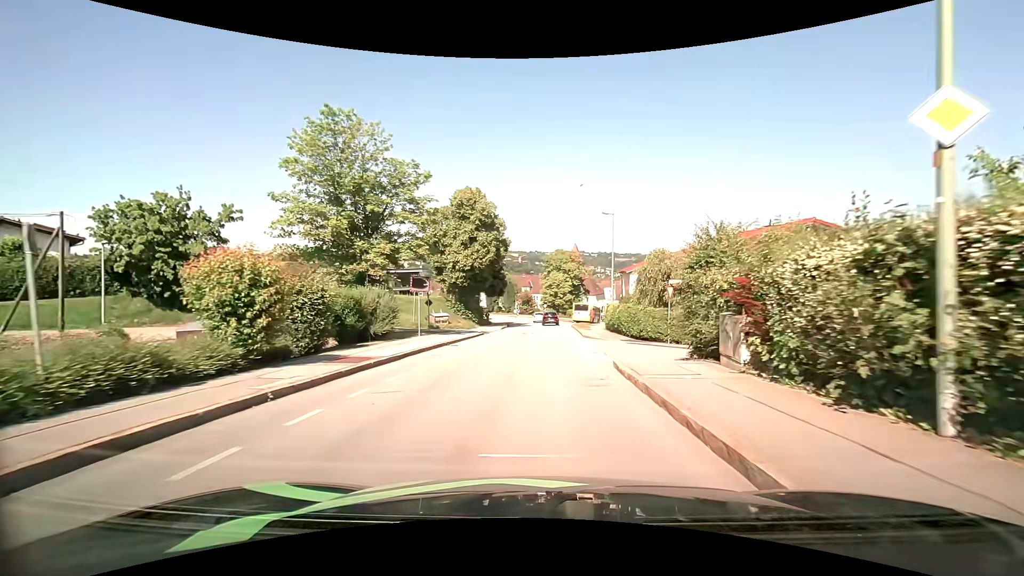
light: Day
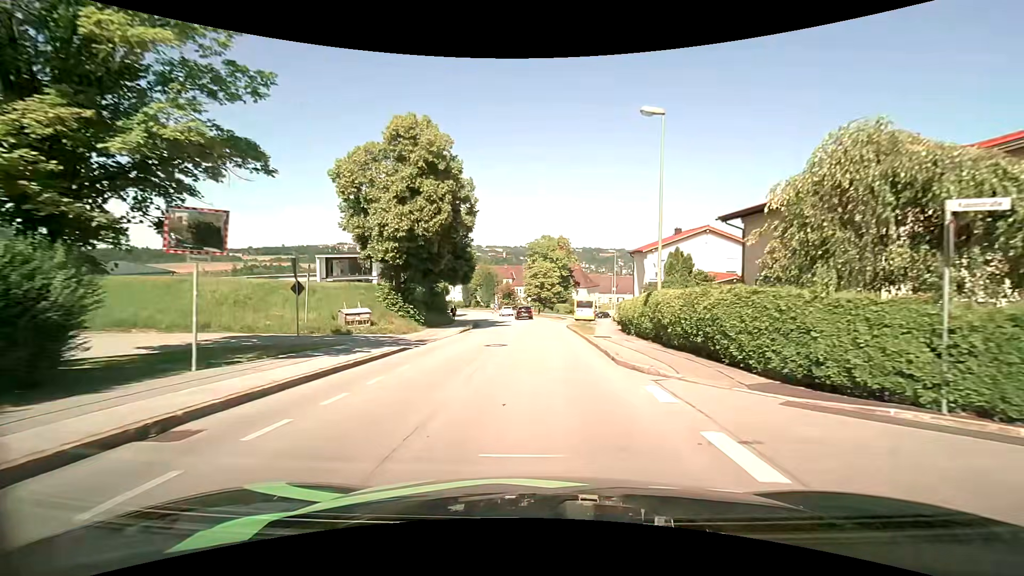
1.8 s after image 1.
(+0.2, +16.7) m; +2°
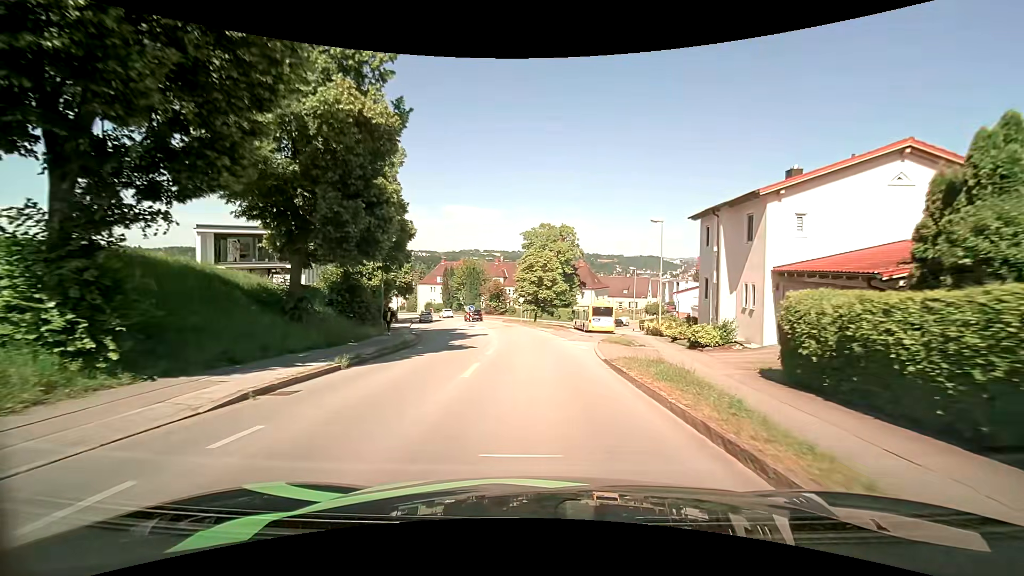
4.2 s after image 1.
(+0.1, +22.0) m; +1°
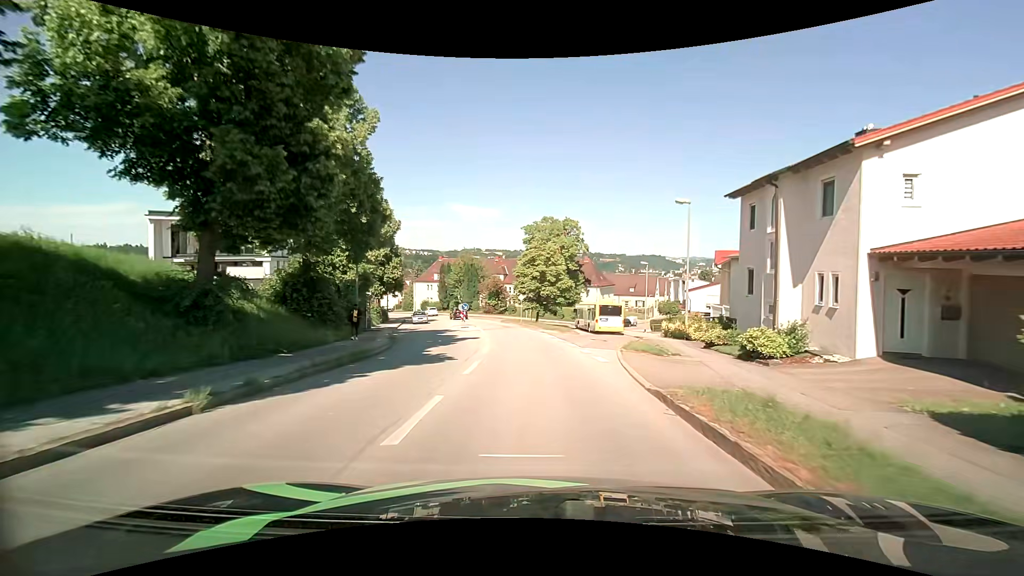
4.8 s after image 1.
(-0.1, +5.5) m; -1°
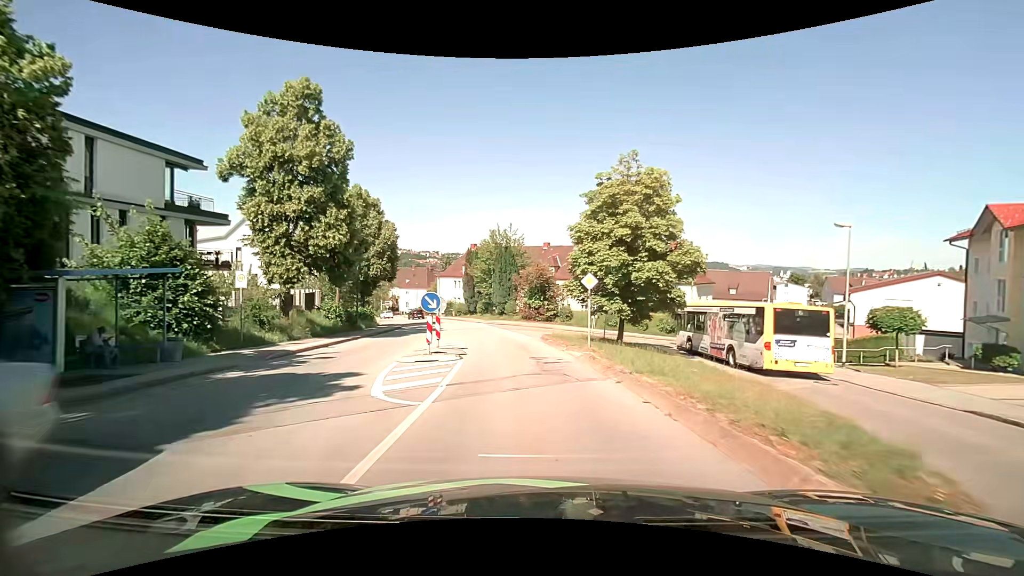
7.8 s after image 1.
(-1.0, +27.2) m; -6°
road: residential
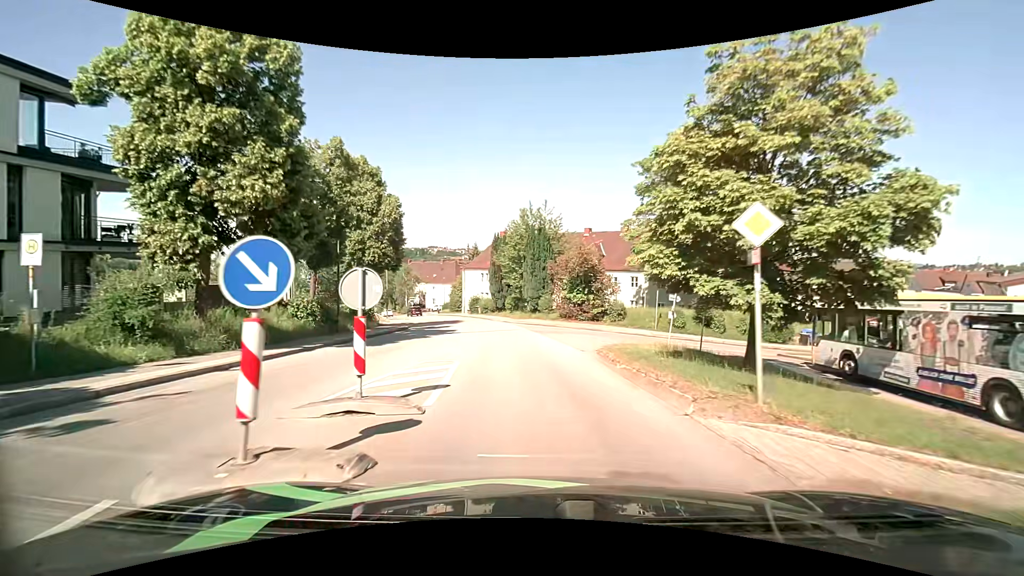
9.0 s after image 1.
(-0.4, +10.7) m; -5°
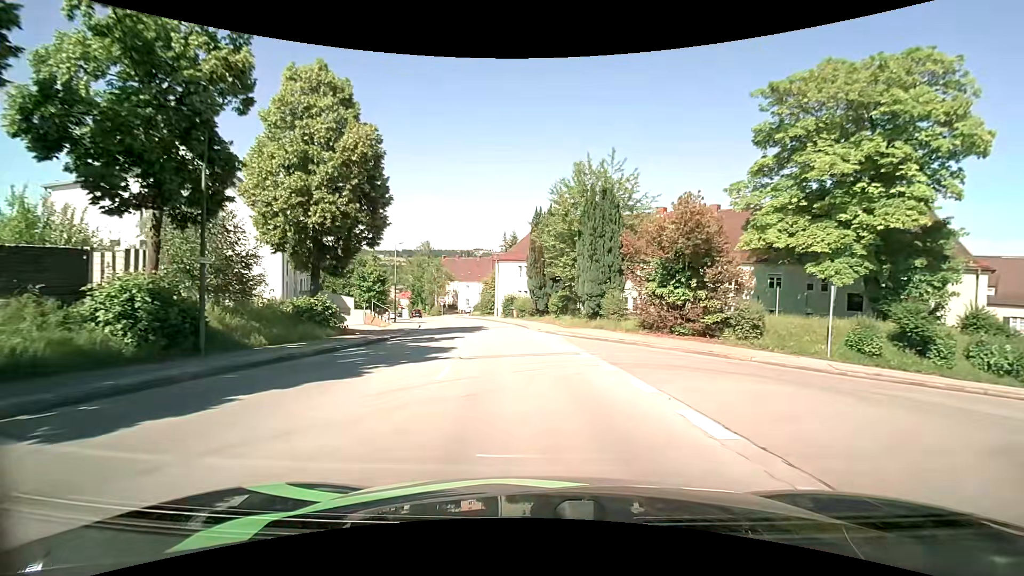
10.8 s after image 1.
(-0.6, +15.8) m; -4°
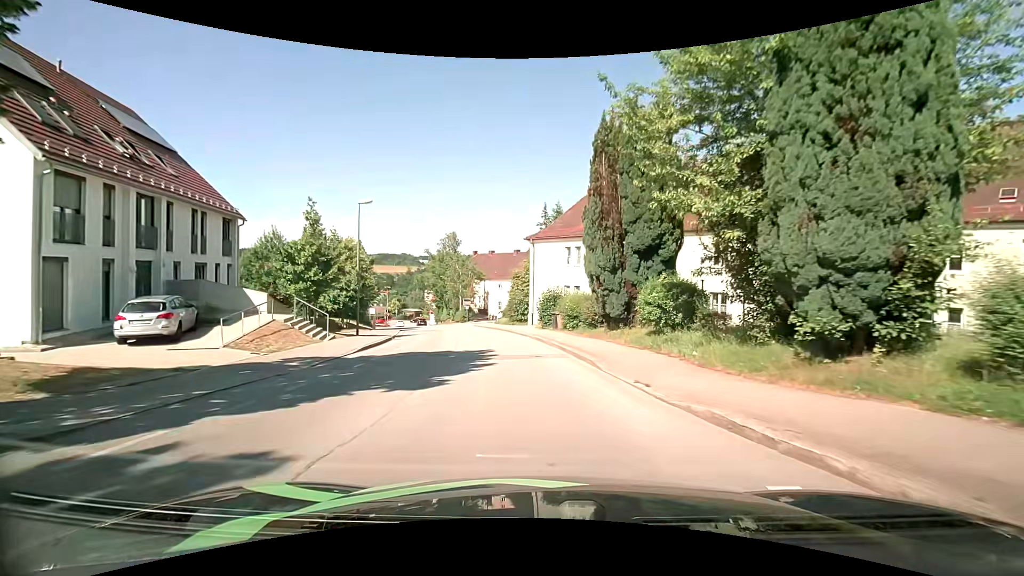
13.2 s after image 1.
(-0.8, +20.6) m; -5°
